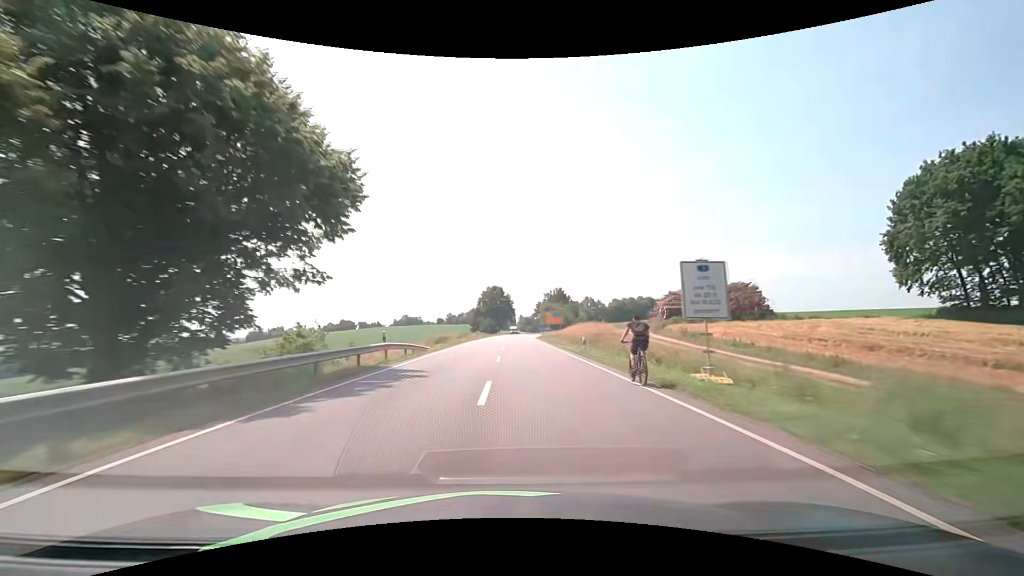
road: secondary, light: Day
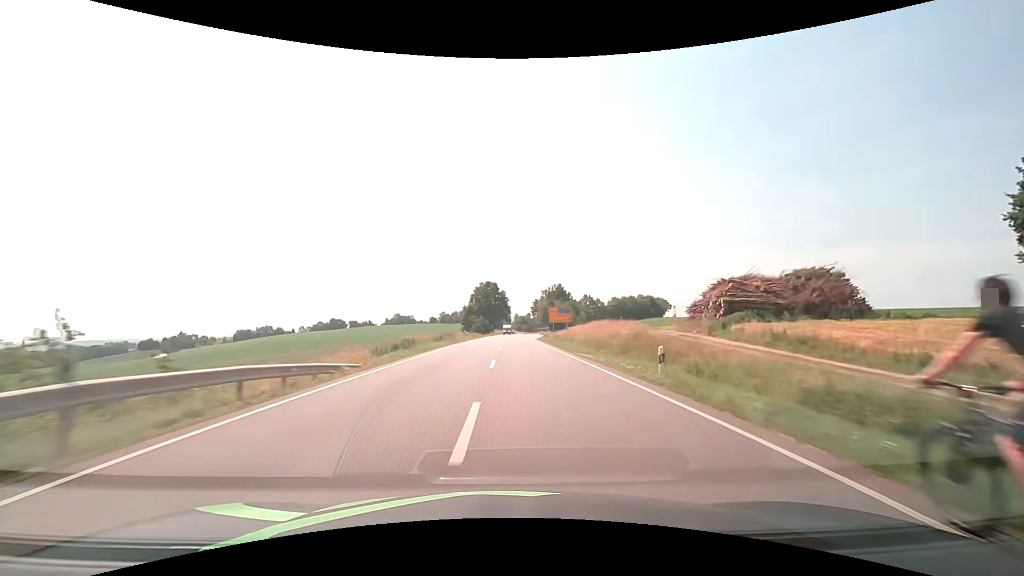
(0.0, +15.8) m; 0°
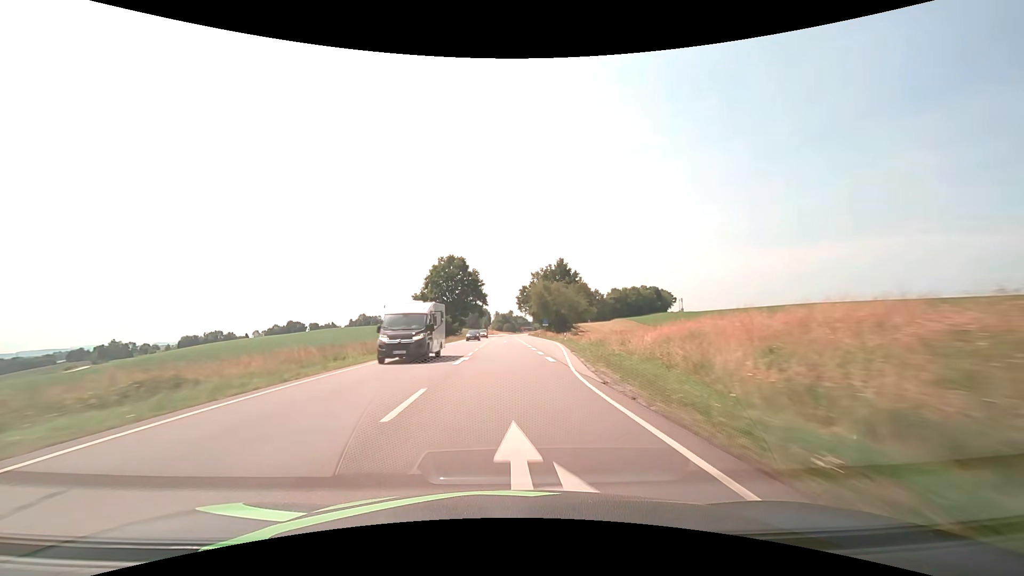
(+1.7, +63.4) m; +2°
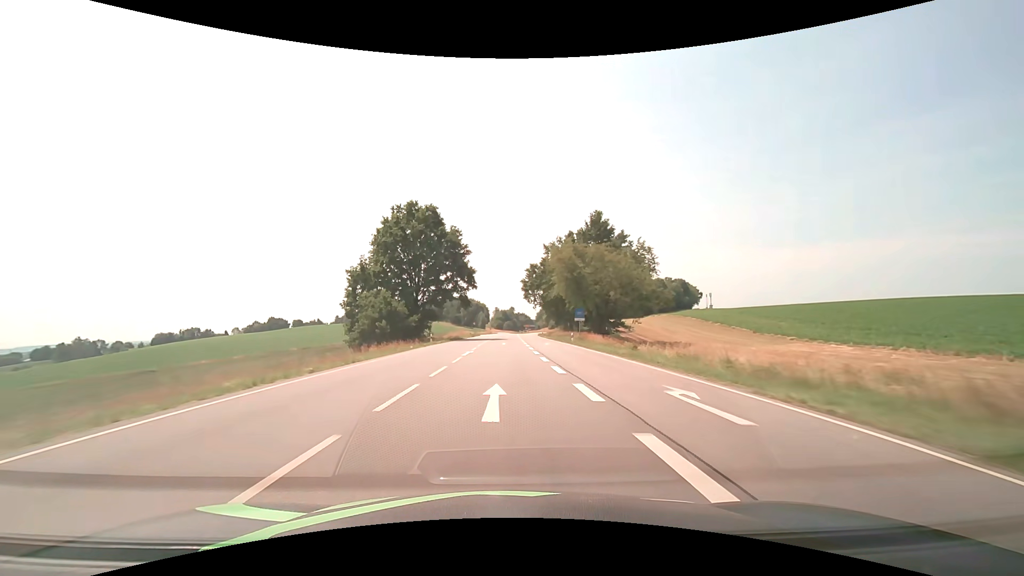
(-0.1, +47.6) m; 0°
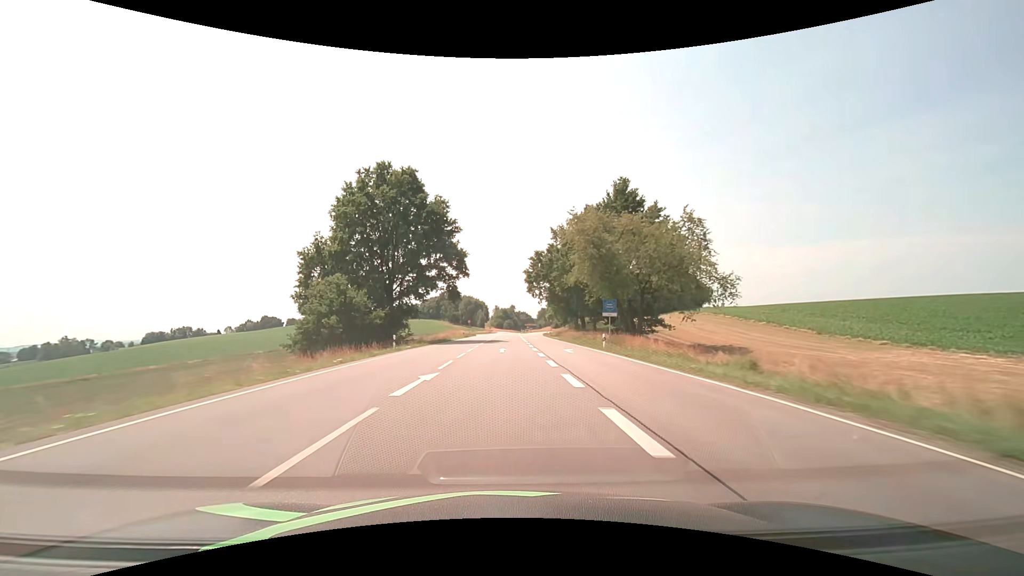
(0.0, +15.9) m; 0°
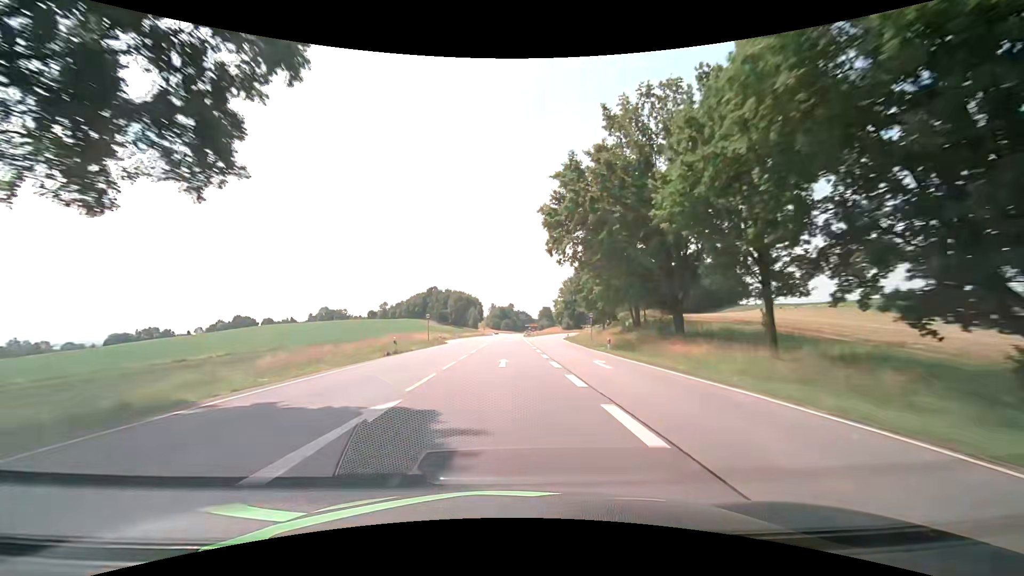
(0.0, +47.5) m; 0°
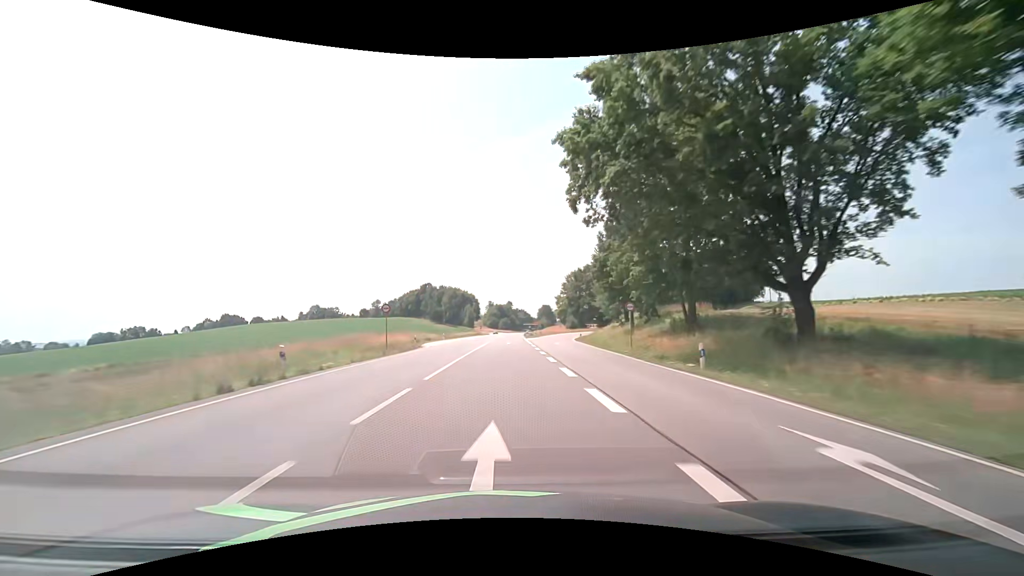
(0.0, +15.8) m; 0°
(0, +10) (0, +20) (0, +30) (0, +40) (0, +50) (0, +60) (+1, +70) (+1, +80) (+1, +90) (+1, +100) m
